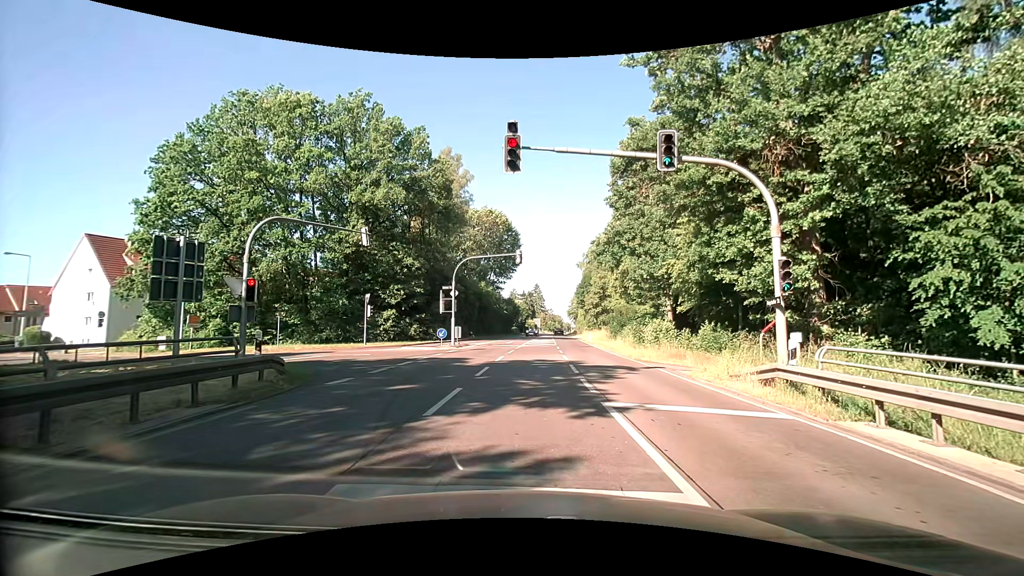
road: secondary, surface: asphalt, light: Day
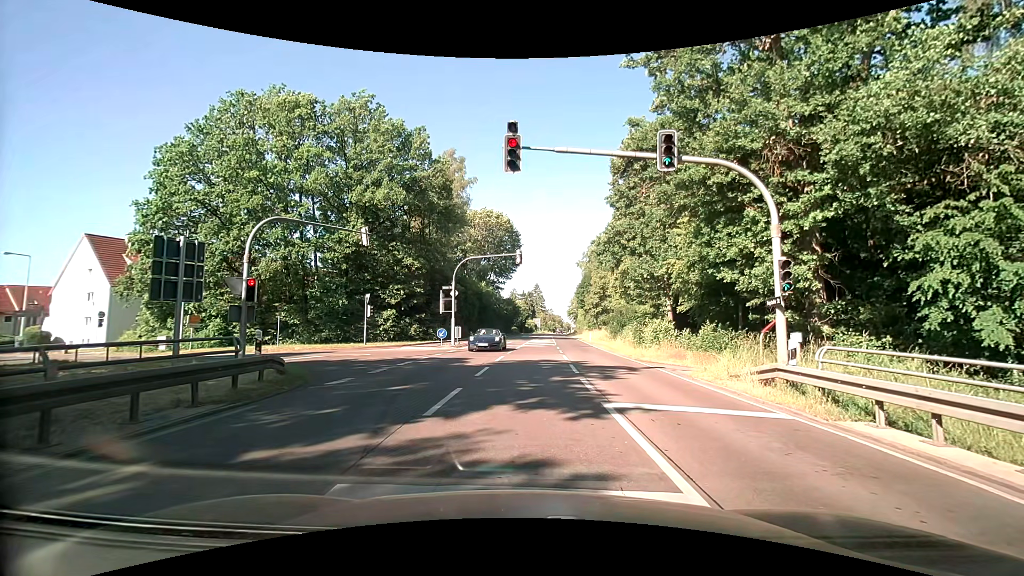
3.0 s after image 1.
(0.0, 0.0) m; 0°
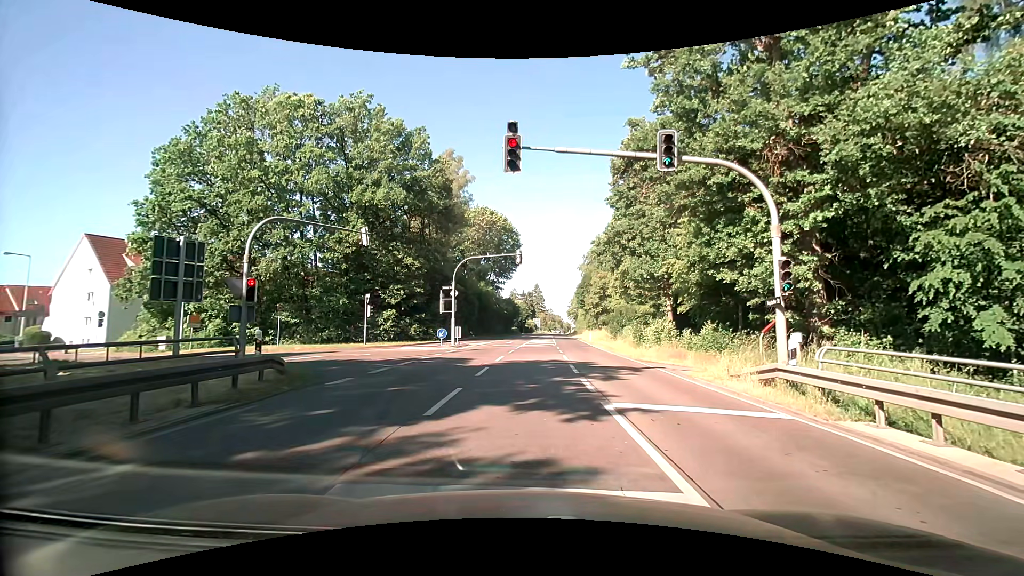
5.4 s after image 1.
(0.0, 0.0) m; 0°
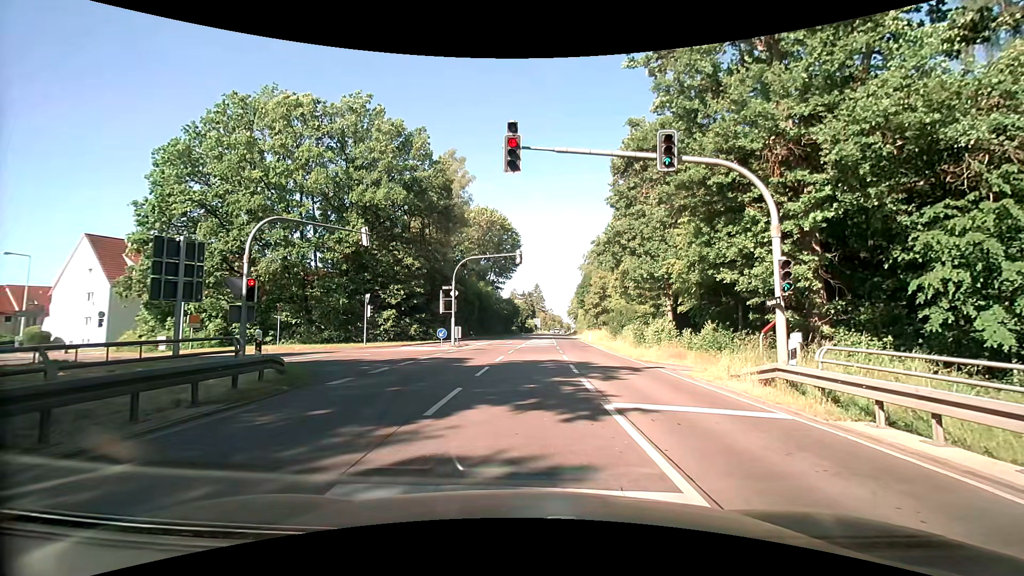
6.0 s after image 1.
(0.0, 0.0) m; 0°
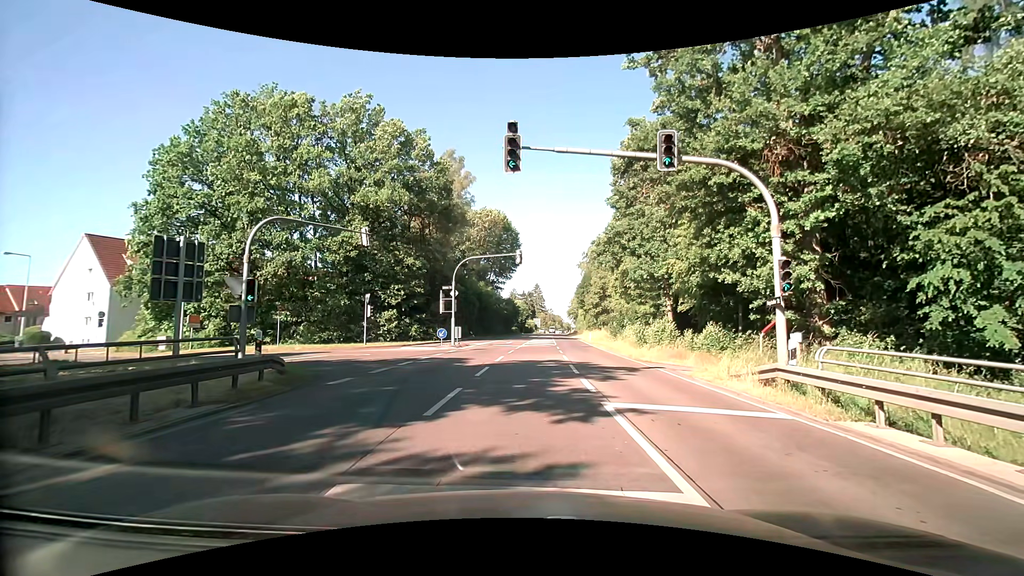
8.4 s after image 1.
(0.0, 0.0) m; 0°
